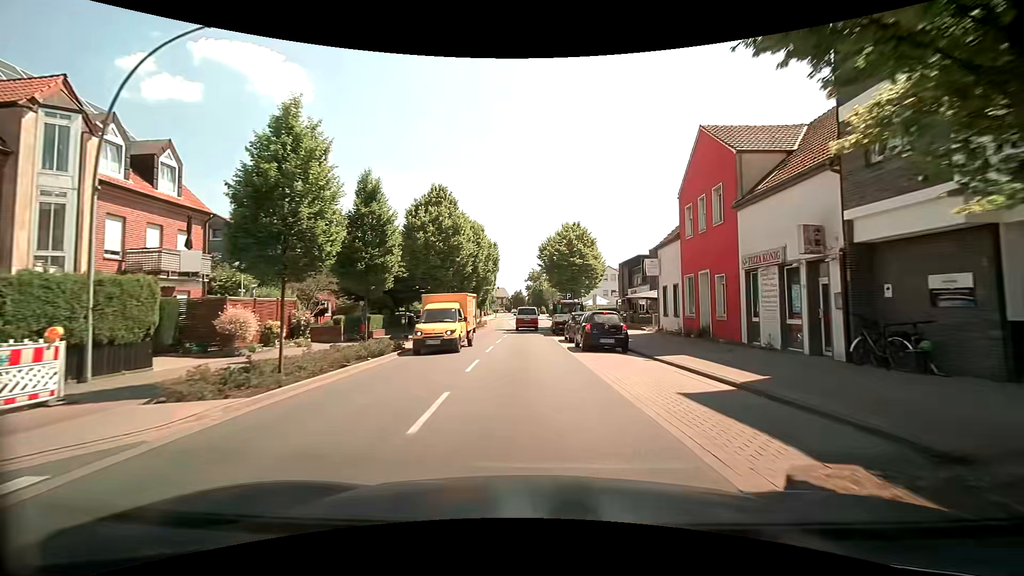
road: secondary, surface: asphalt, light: Day
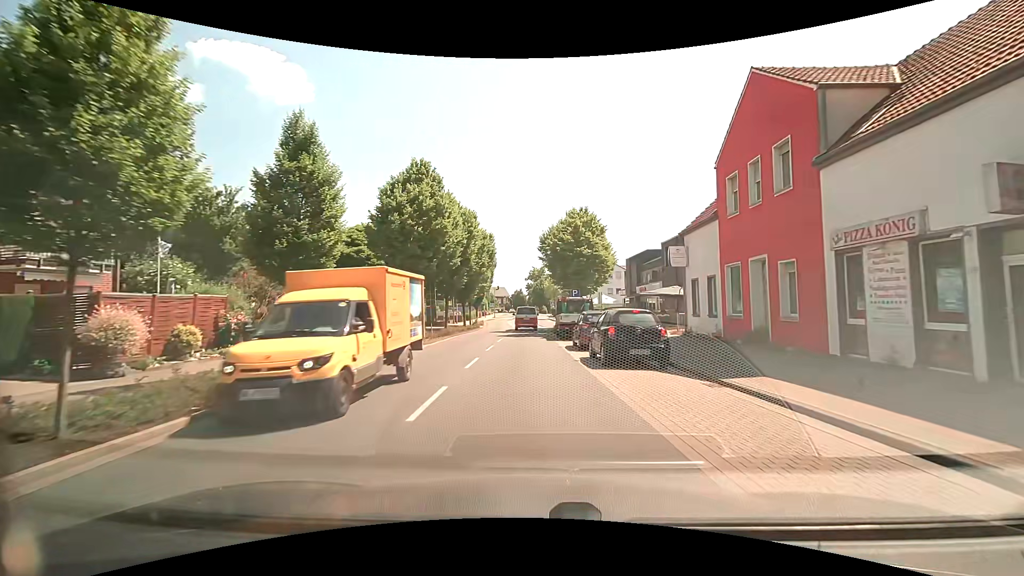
(0.0, +5.5) m; 0°
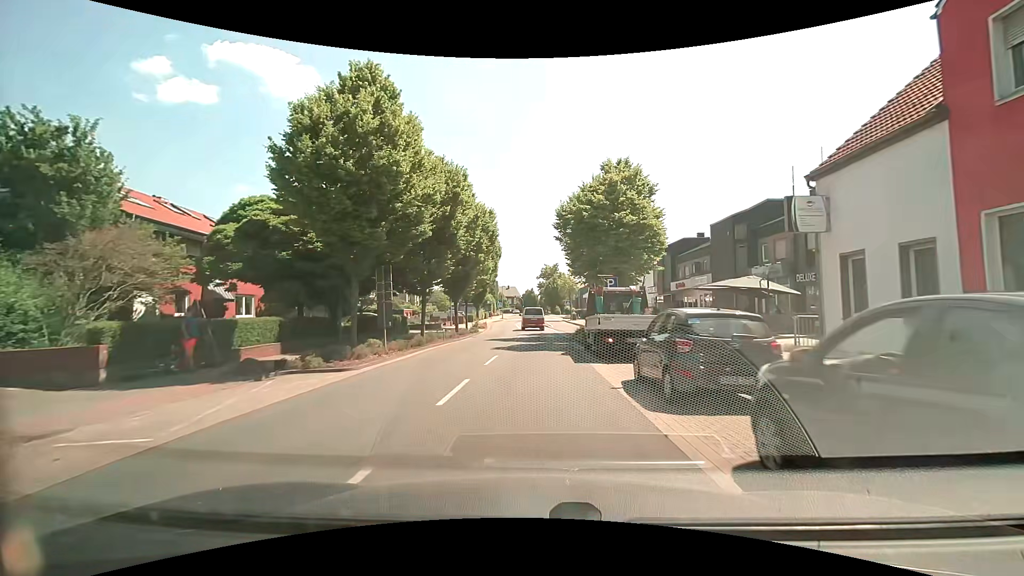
(0.0, +11.1) m; 0°
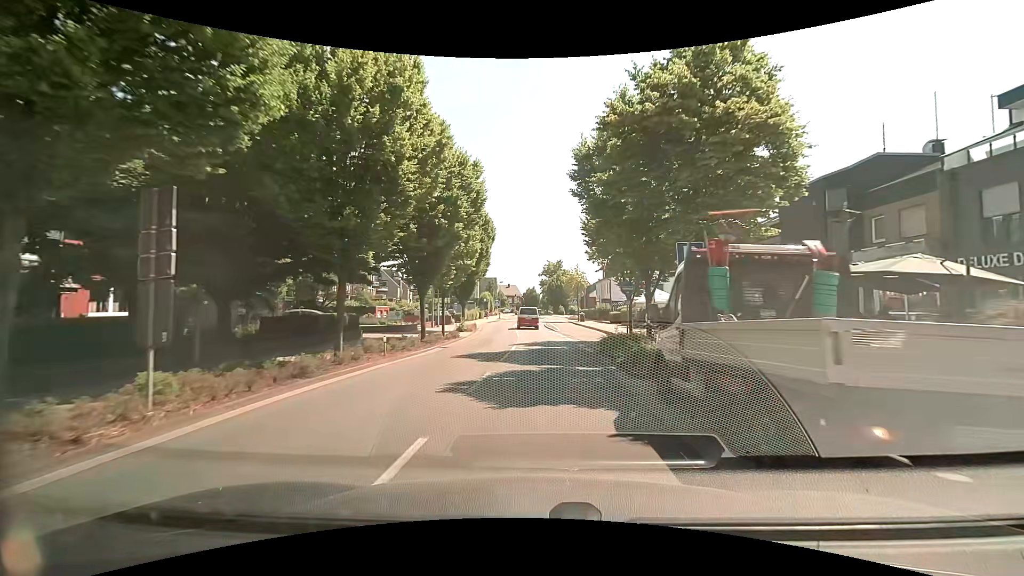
(-0.2, +11.2) m; -1°
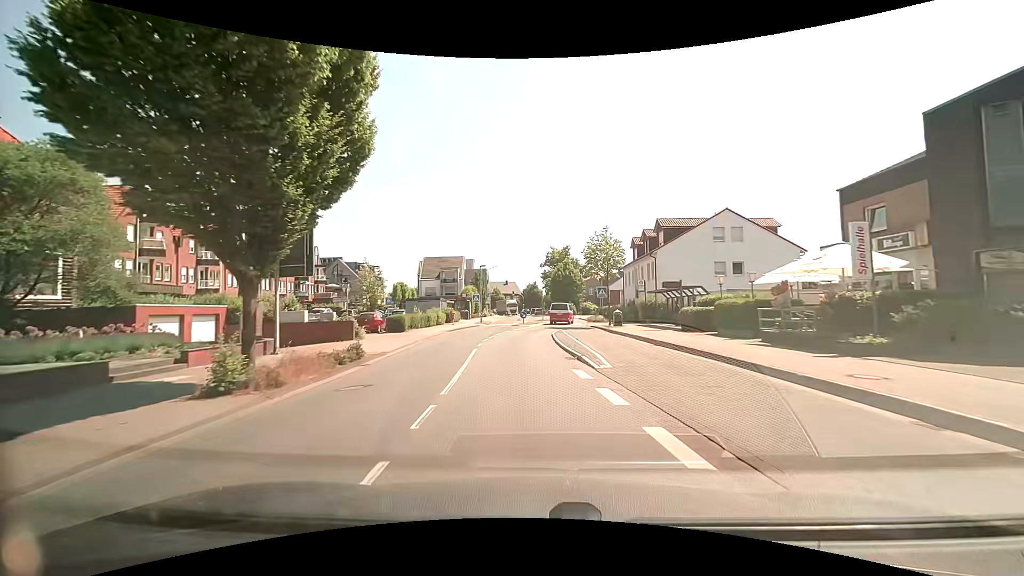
(+0.6, +29.5) m; 0°
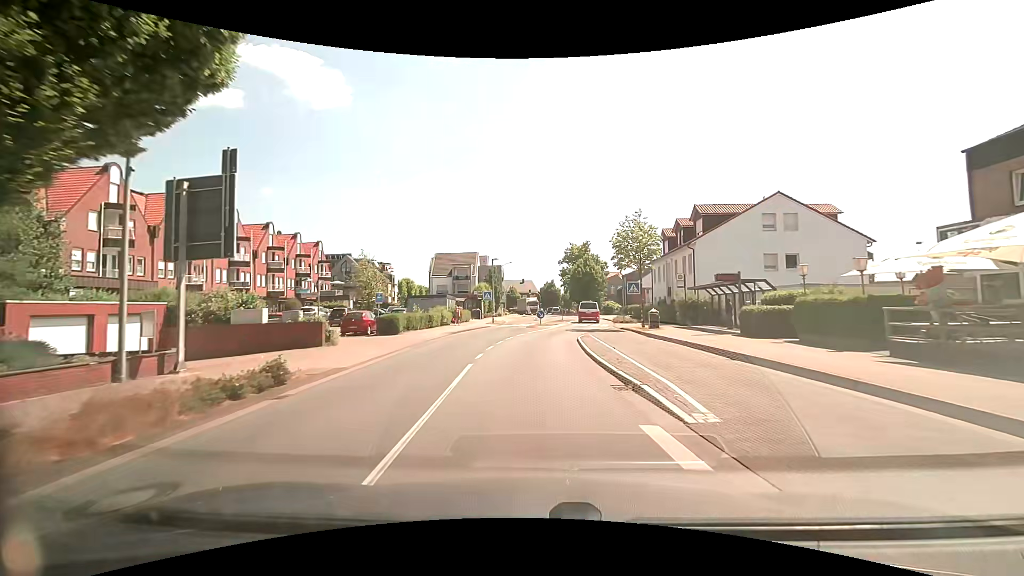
(-0.1, +6.0) m; -3°
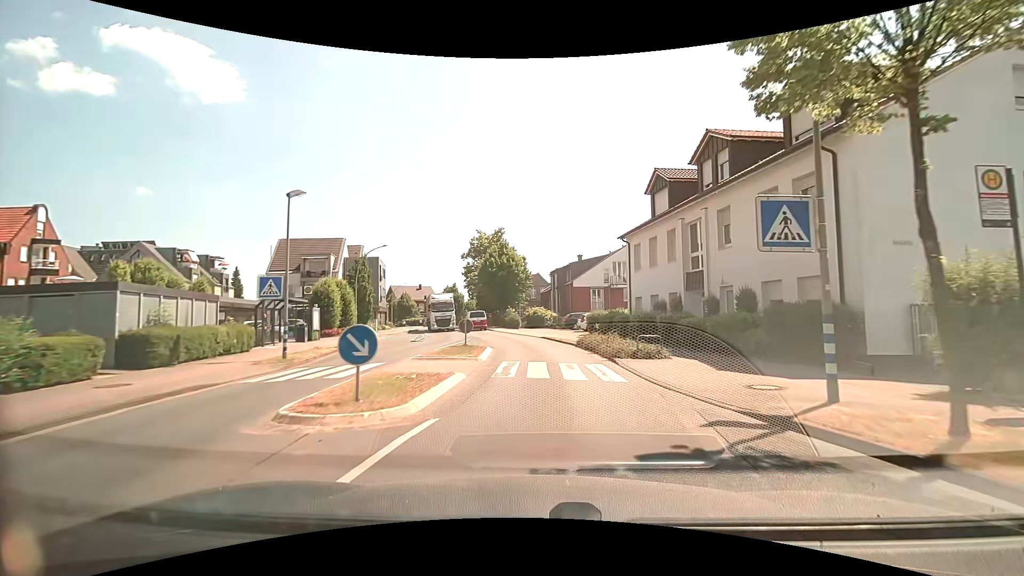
(+1.5, +28.8) m; +11°
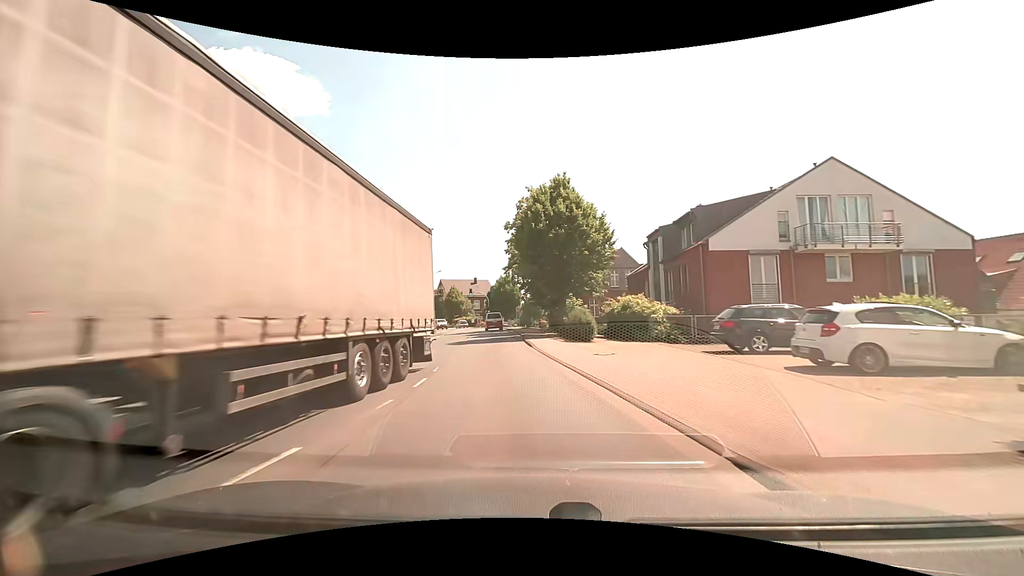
(-0.4, +27.0) m; -8°
